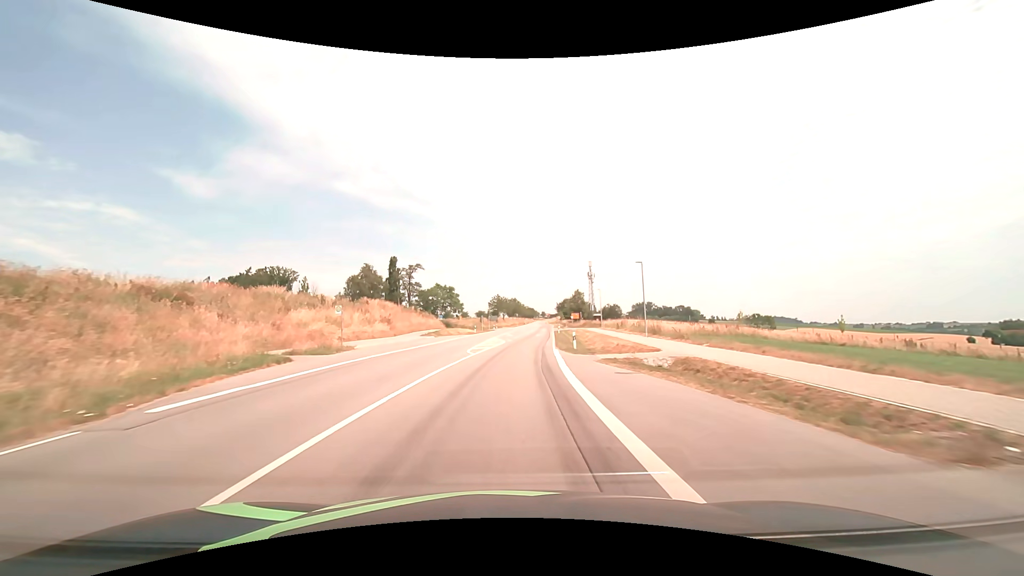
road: secondary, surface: asphalt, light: Day
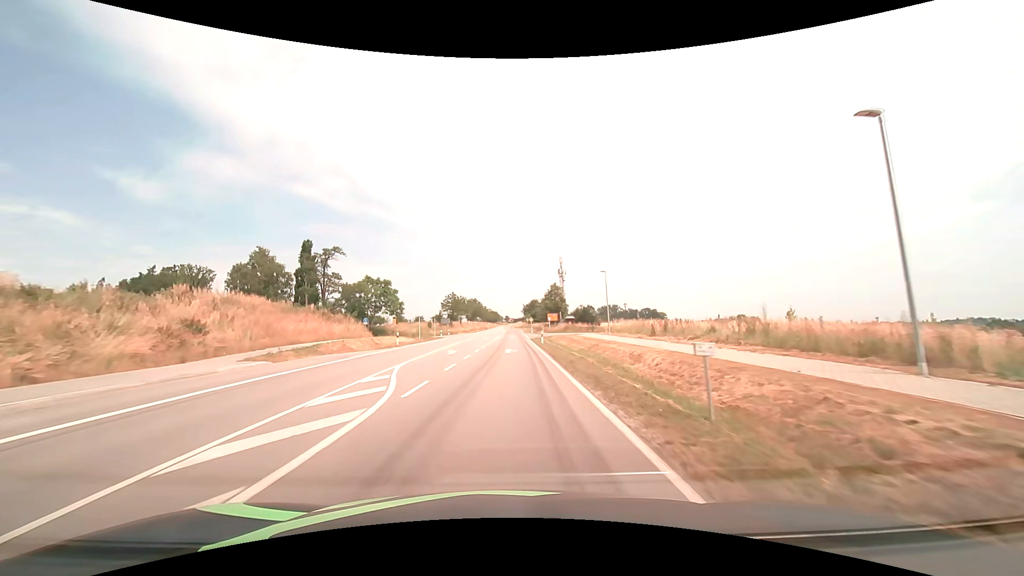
(+1.3, +30.7) m; +4°
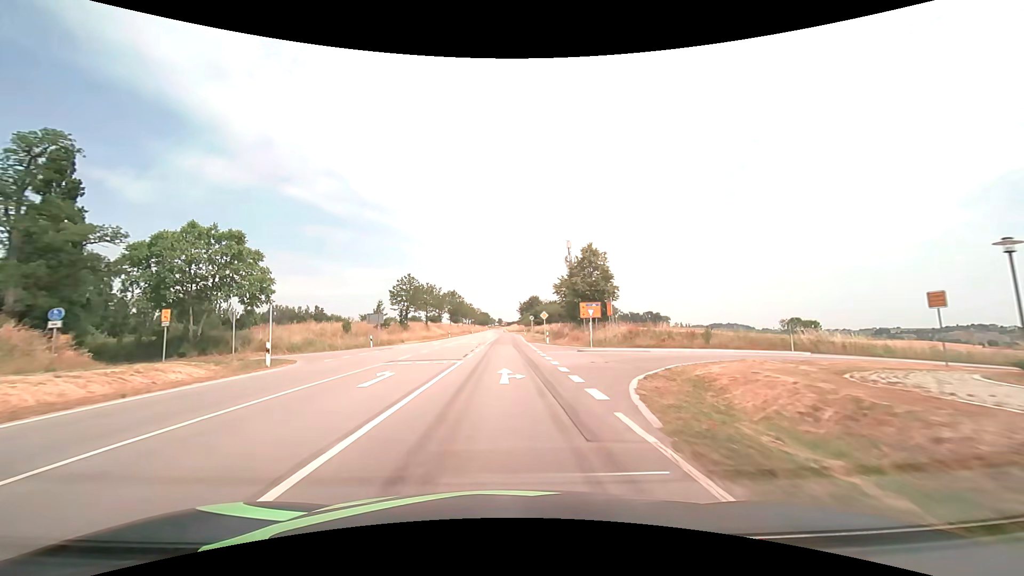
(+0.5, +50.0) m; +1°
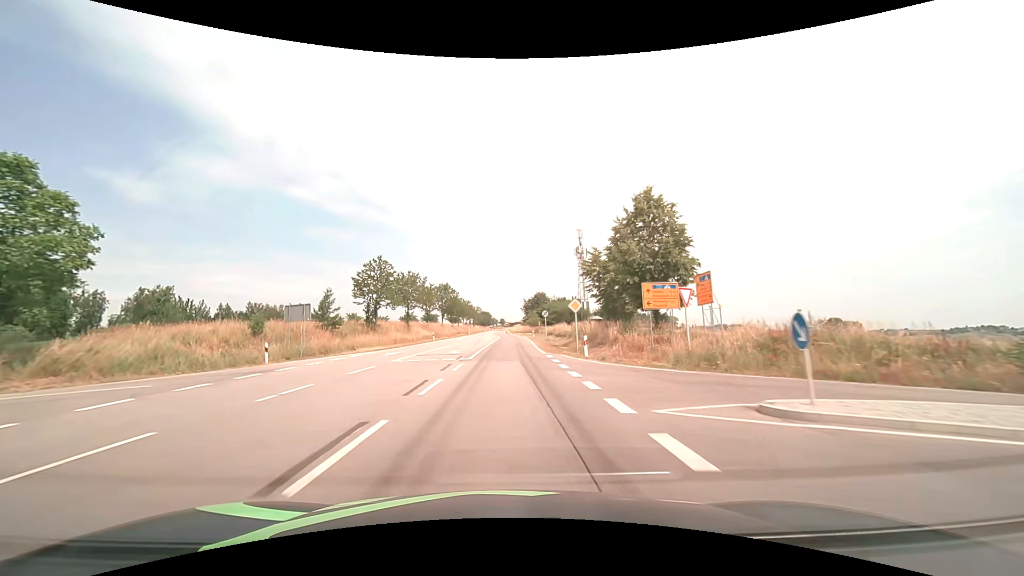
(0.0, +20.1) m; 0°
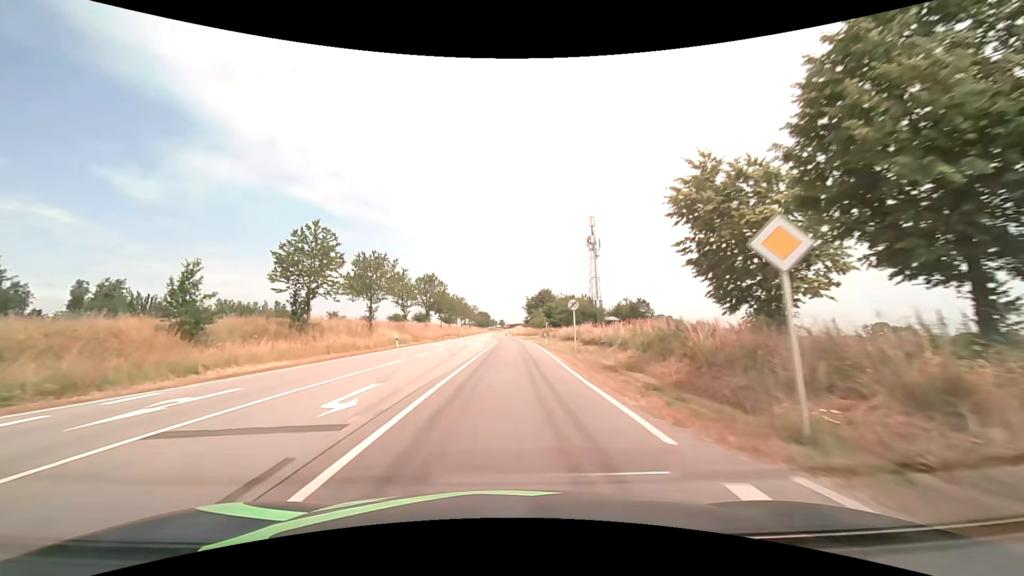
(-0.1, +20.3) m; 0°
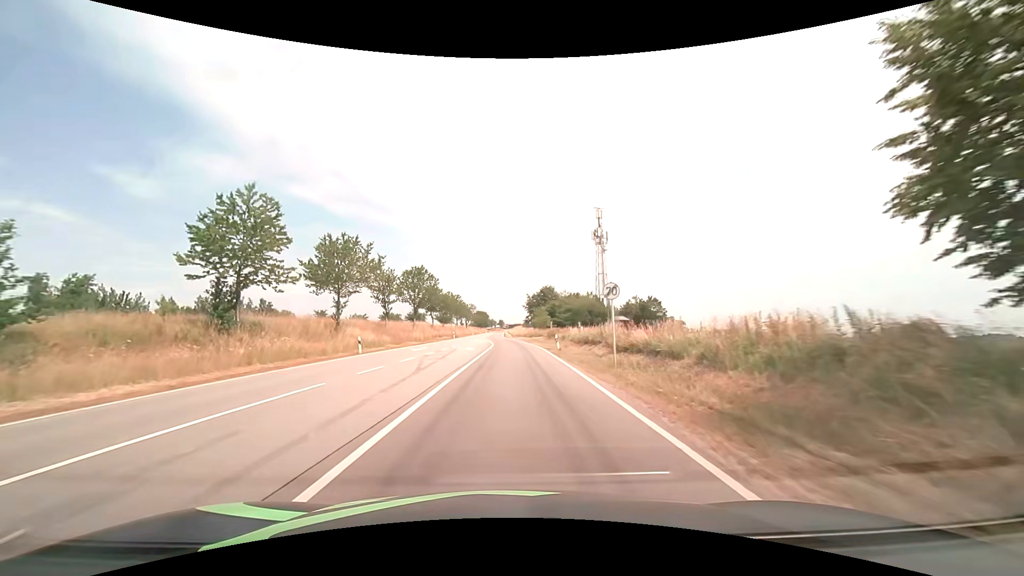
(0.0, +10.2) m; 0°
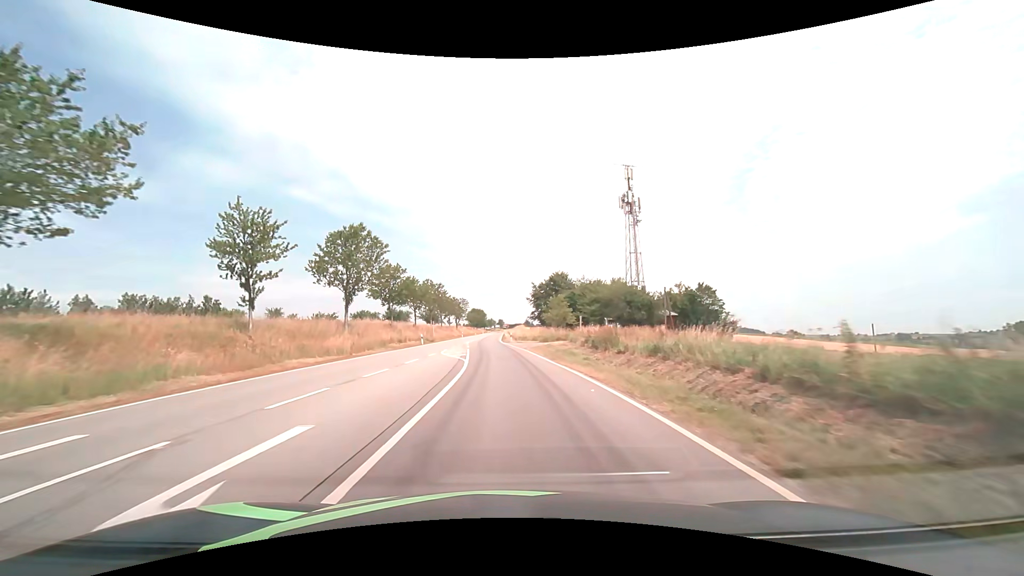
(+0.2, +30.8) m; 0°
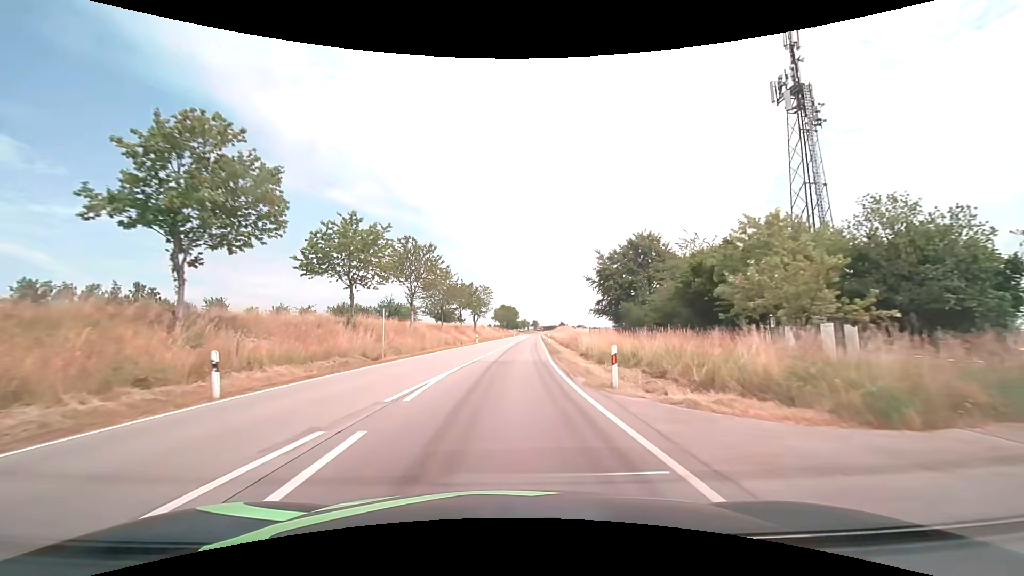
(-1.4, +41.9) m; -4°
(0, +10) (0, +20) (+1, +30) (+1, +40) (+2, +50) (+2, +60) (+3, +70) (+4, +80) (+4, +90) (+5, +100) m
